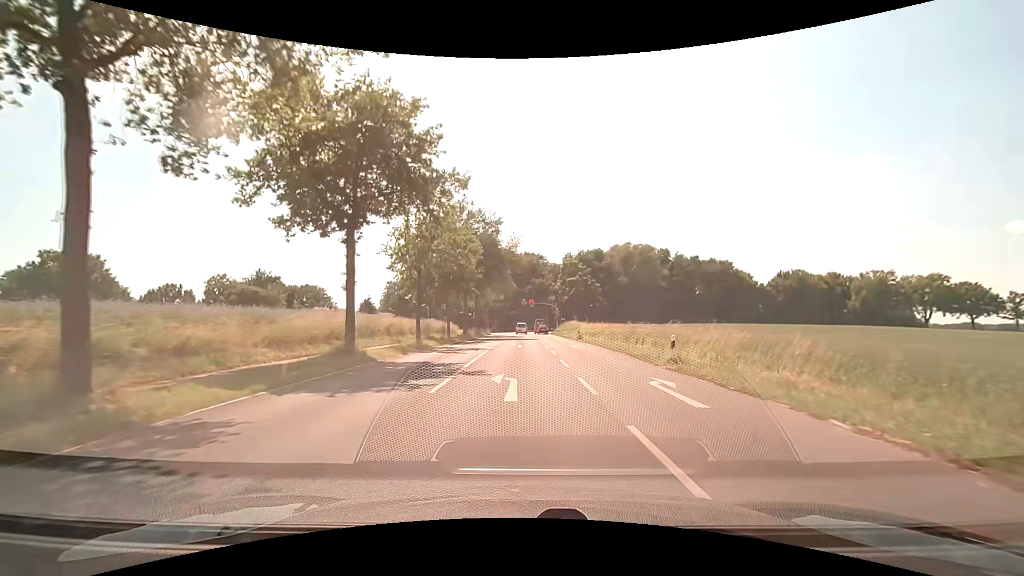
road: unclassified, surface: asphalt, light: Day
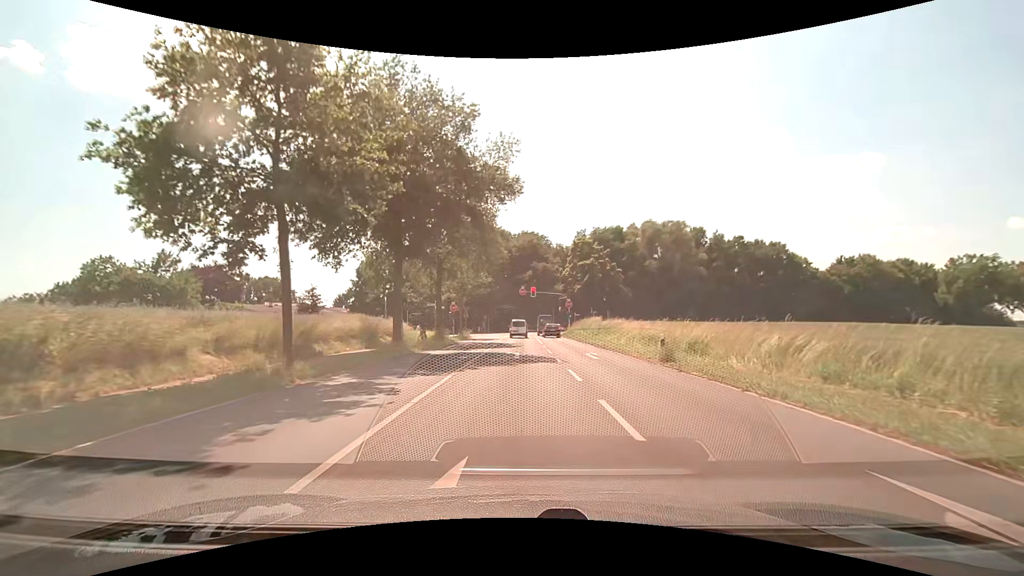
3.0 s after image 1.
(-0.1, +28.5) m; 0°
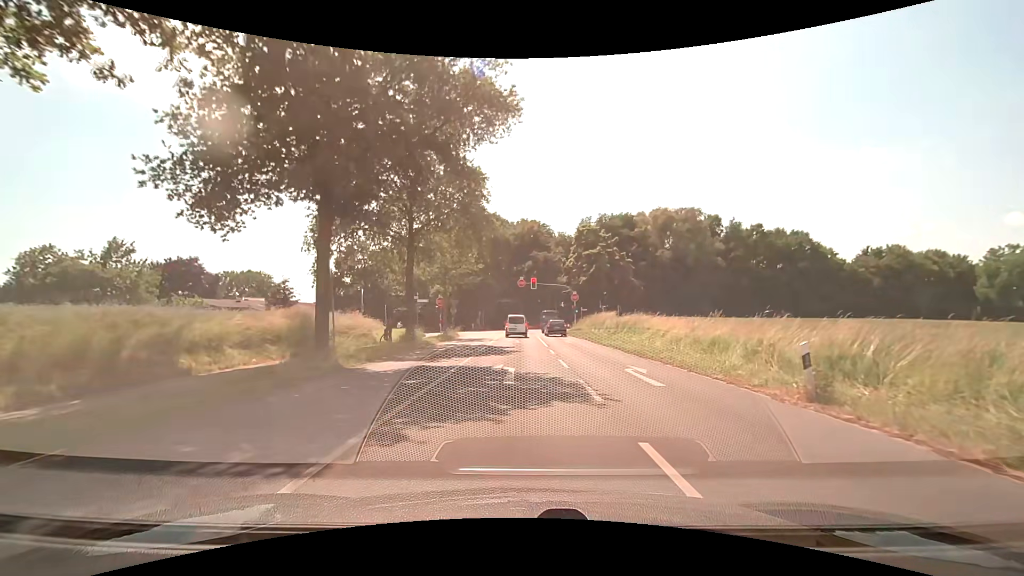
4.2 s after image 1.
(0.0, +9.2) m; 0°
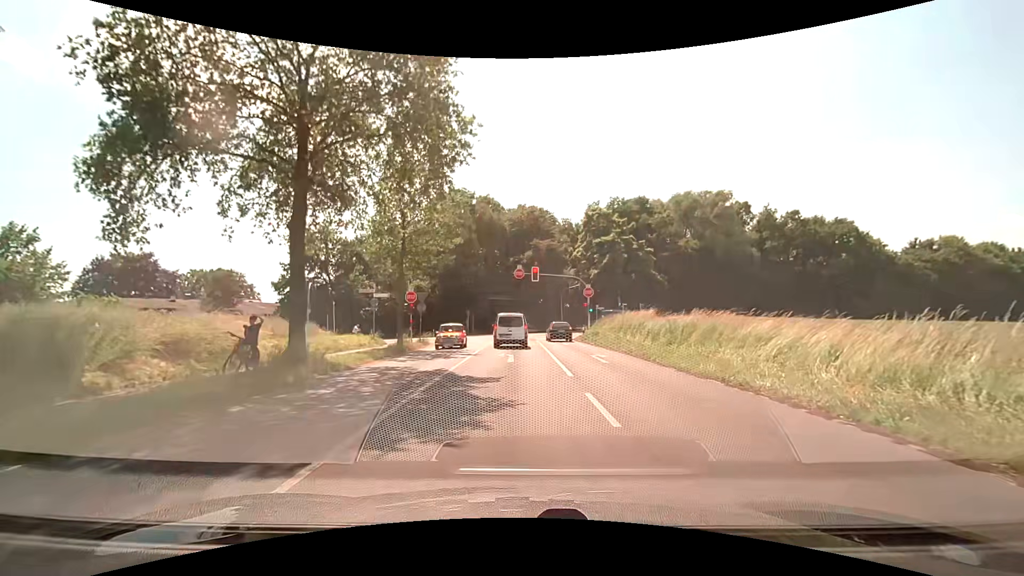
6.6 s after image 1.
(0.0, +13.9) m; -1°
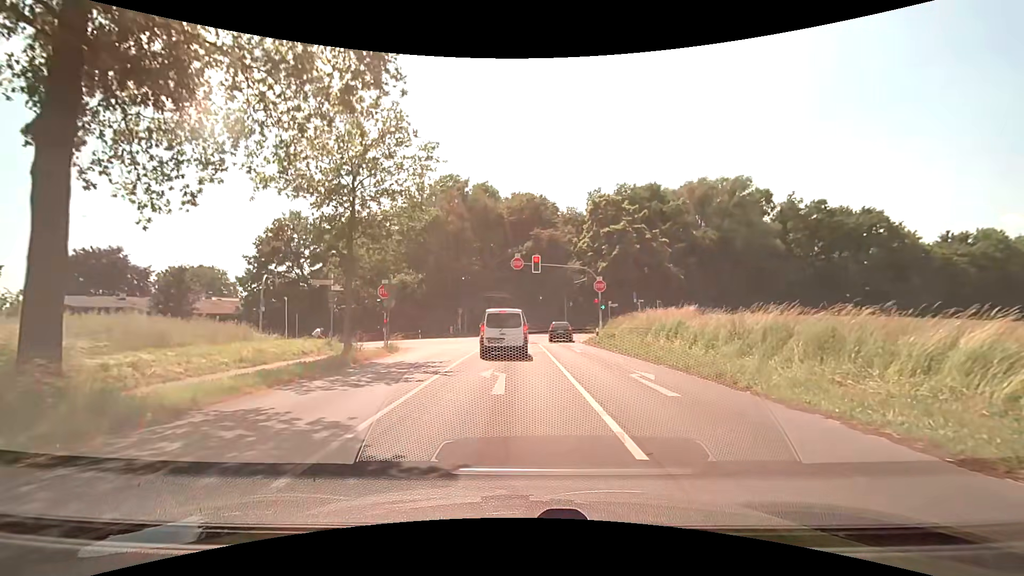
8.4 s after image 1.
(+0.1, +7.5) m; 0°
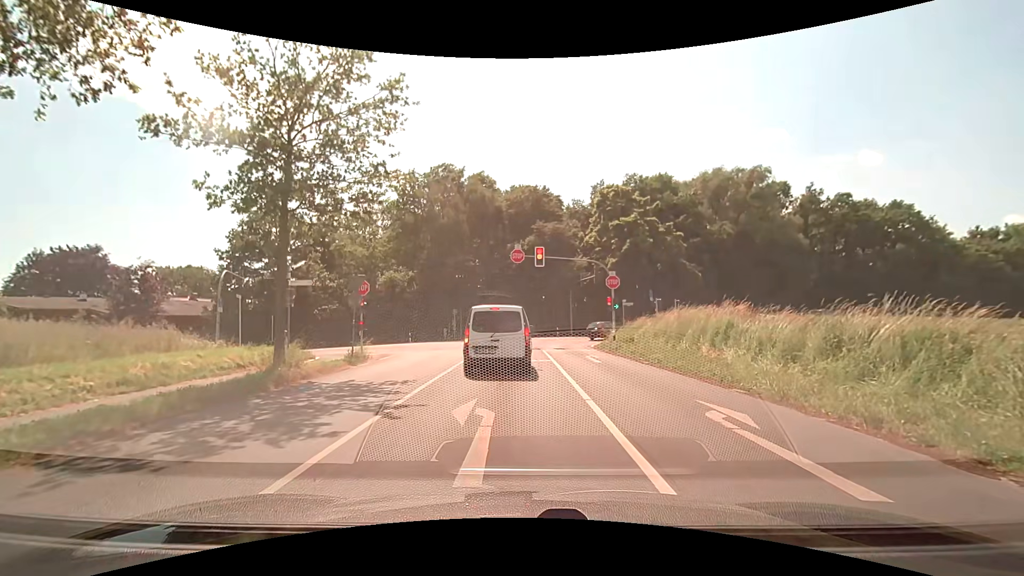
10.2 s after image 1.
(+0.1, +5.1) m; 0°
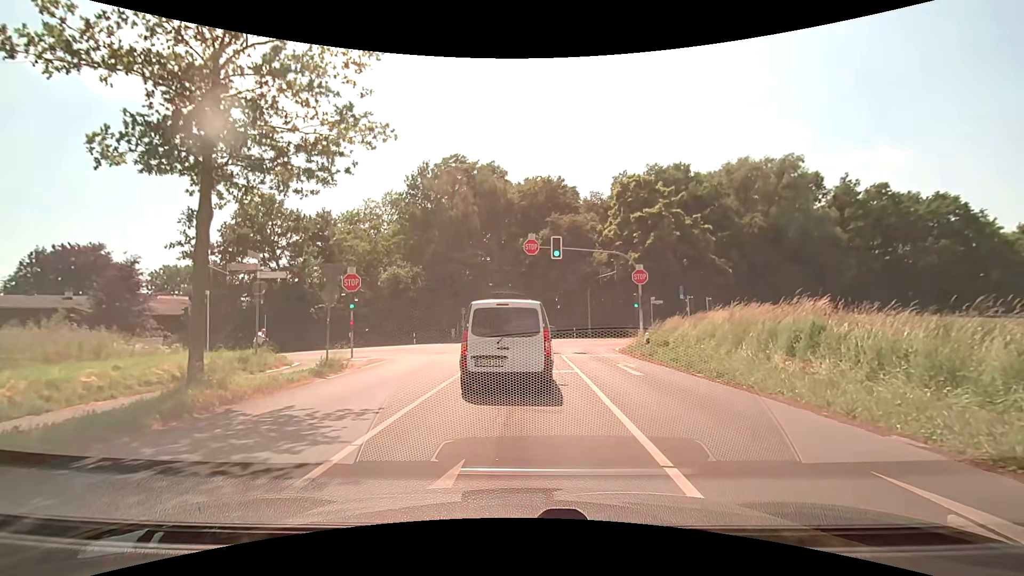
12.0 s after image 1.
(0.0, +4.0) m; 0°
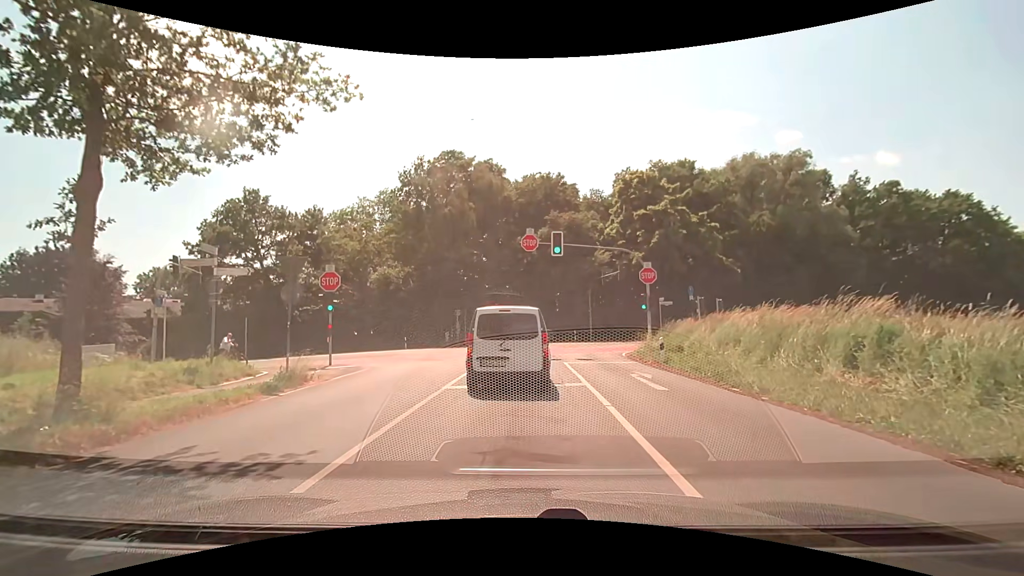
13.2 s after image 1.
(0.0, +2.5) m; 0°
(0, +10) (0, +20) (-1, +30) (-7, +38) (-17, +39) (-26, +37) (-36, +34) (-46, +31) (-55, +29) (-65, +26) m
